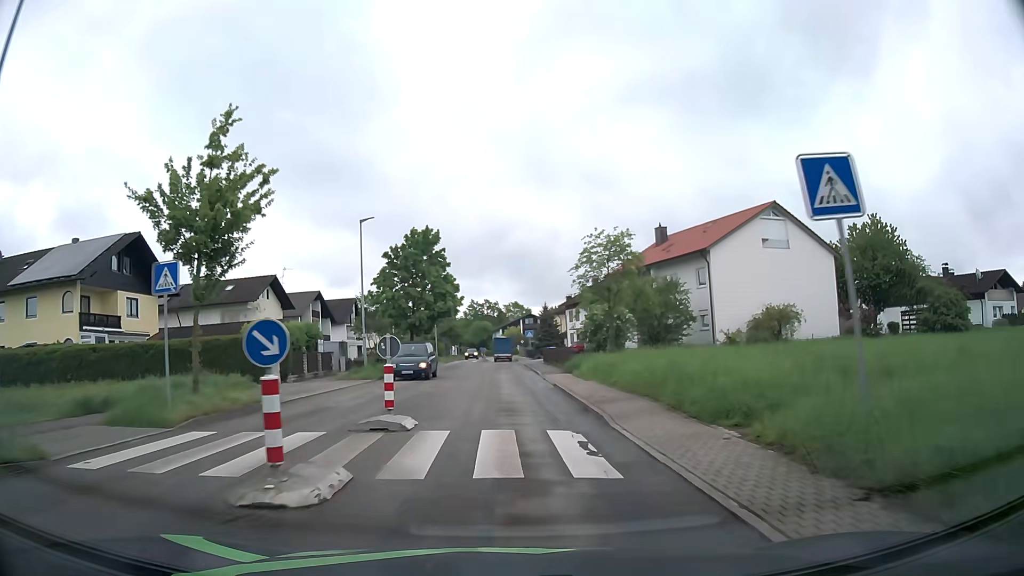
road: unclassified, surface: asphalt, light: Day
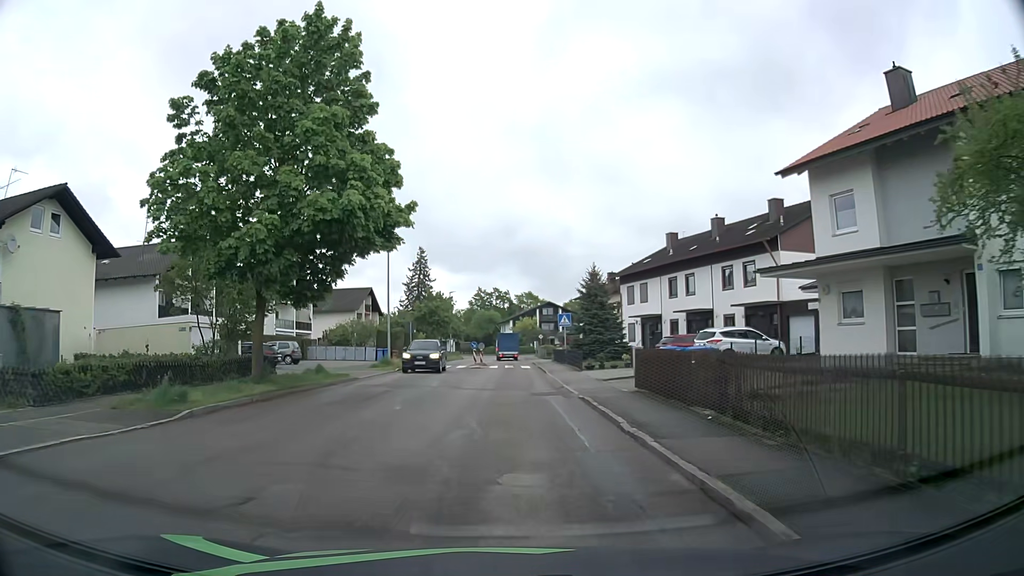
(-0.2, +35.0) m; 0°
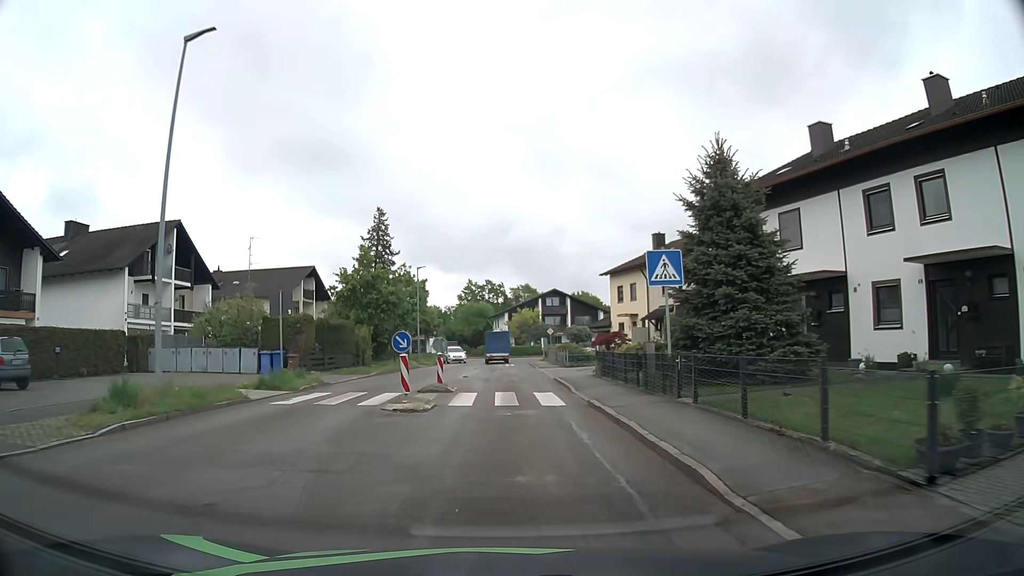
(-0.1, +26.4) m; -1°
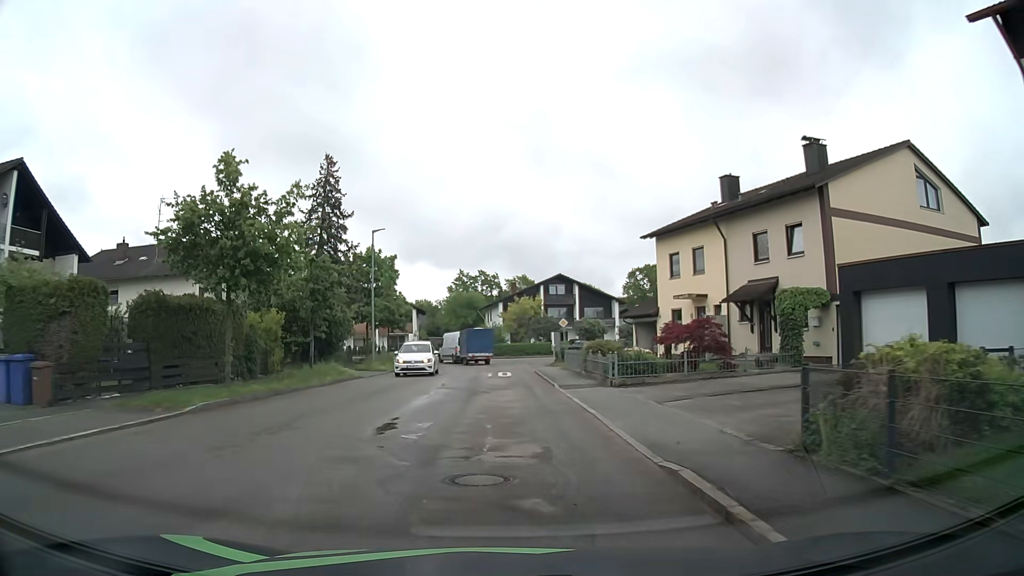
(+0.2, +17.8) m; +1°
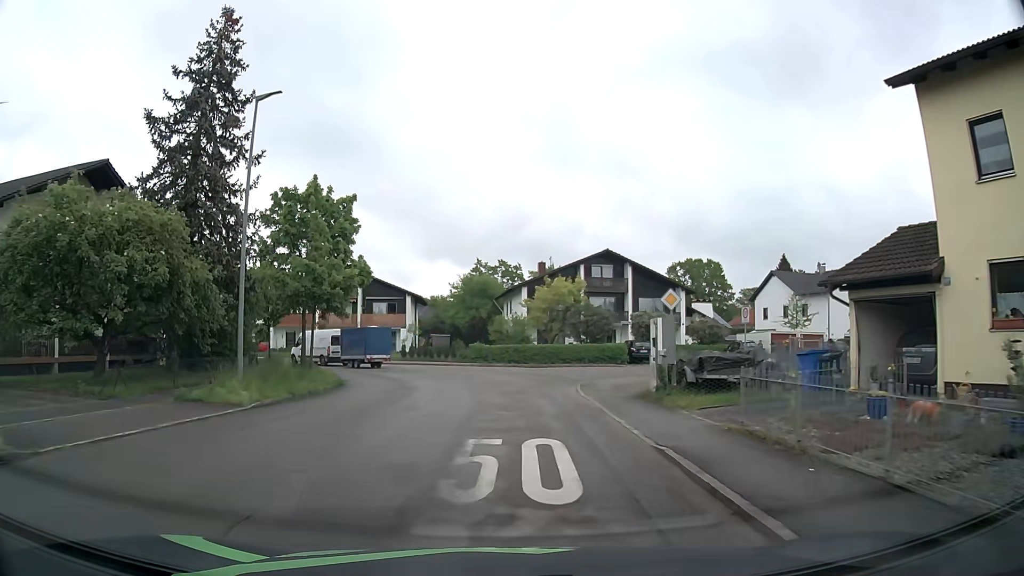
(-0.2, +22.6) m; -1°
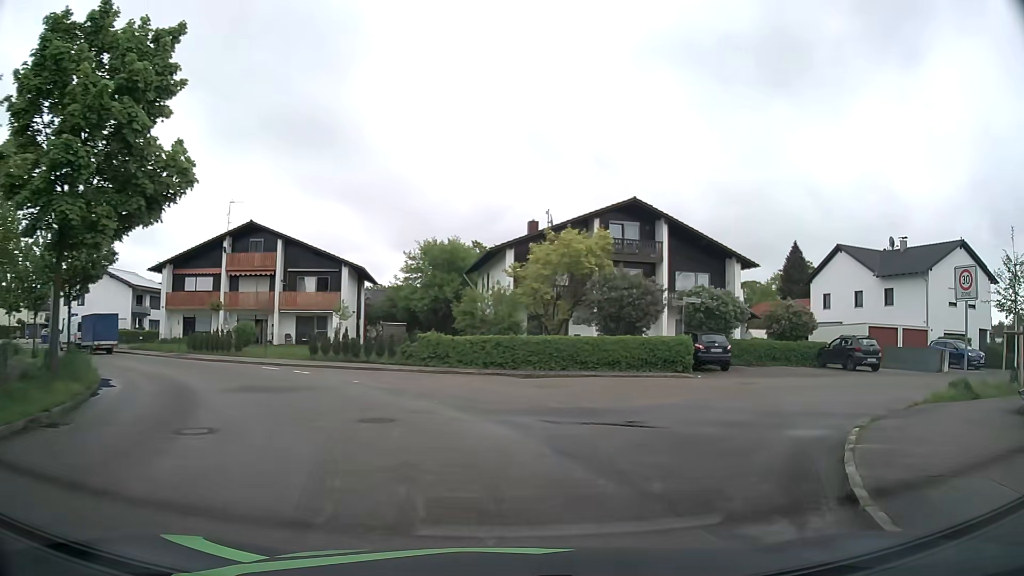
(-0.3, +19.2) m; +2°
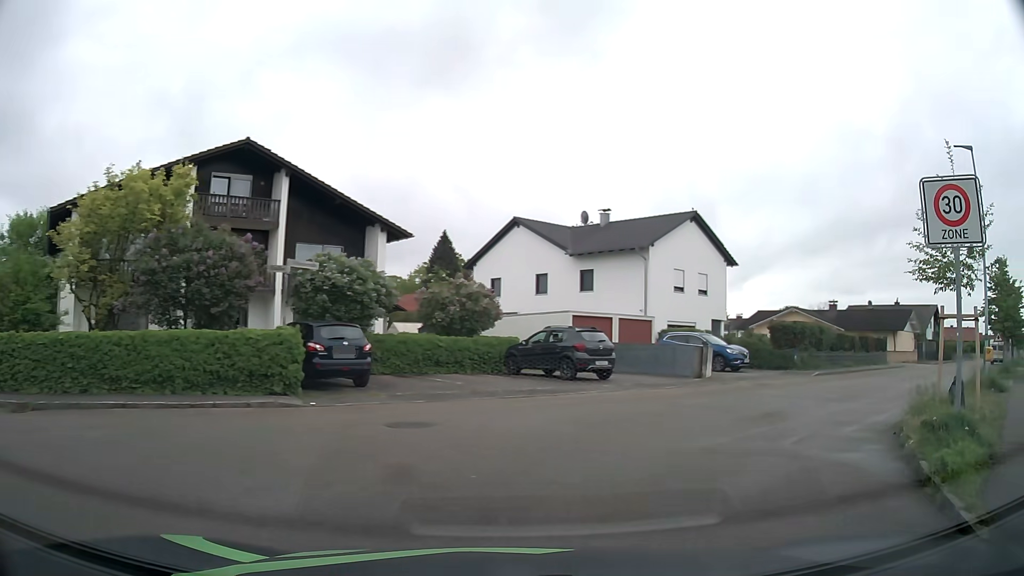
(+2.6, +10.9) m; +31°
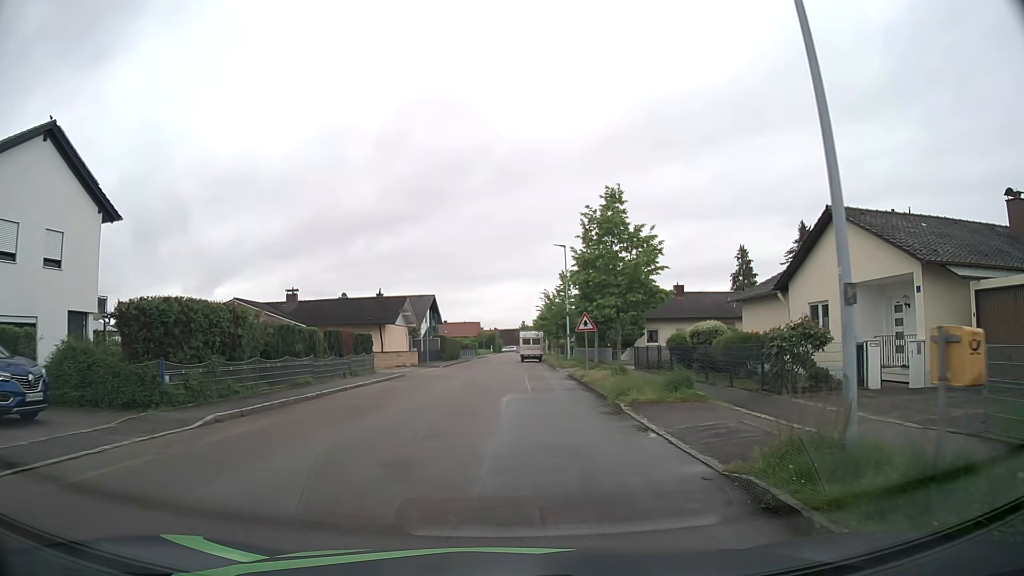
(+8.1, +16.2) m; +45°
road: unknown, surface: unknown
(0, +10) (0, +20) (0, +30) (-1, +40) (-1, +50) (-2, +60) (-2, +70) (-1, +80) (0, +90) (+1, +100) m
